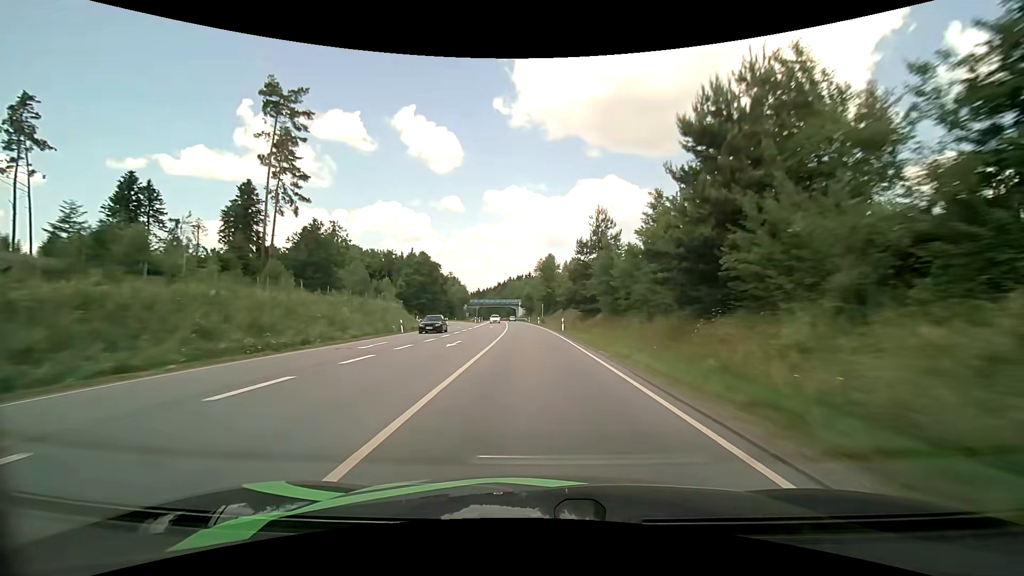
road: primary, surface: asphalt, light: Day
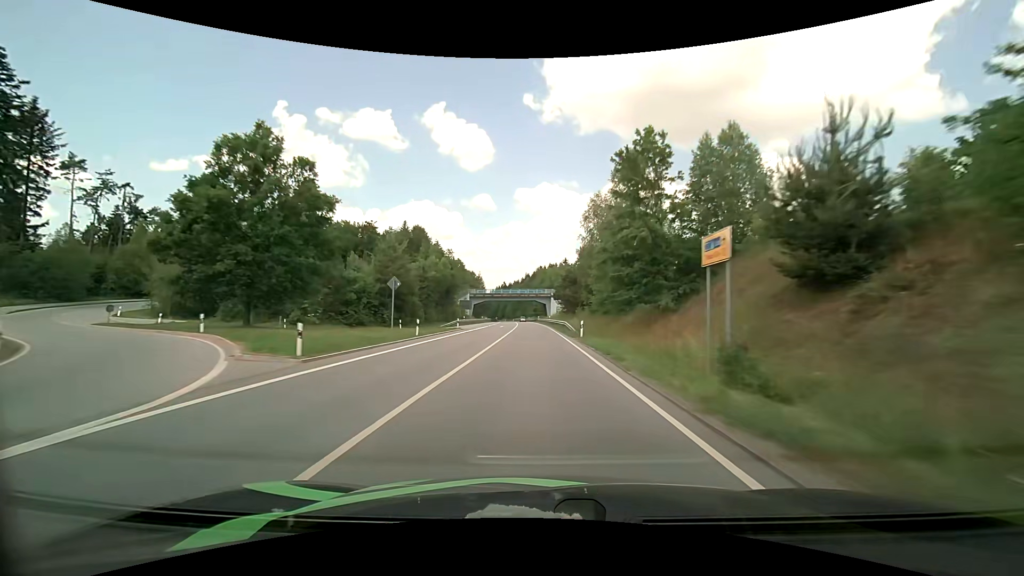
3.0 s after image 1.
(-2.7, +72.1) m; -4°
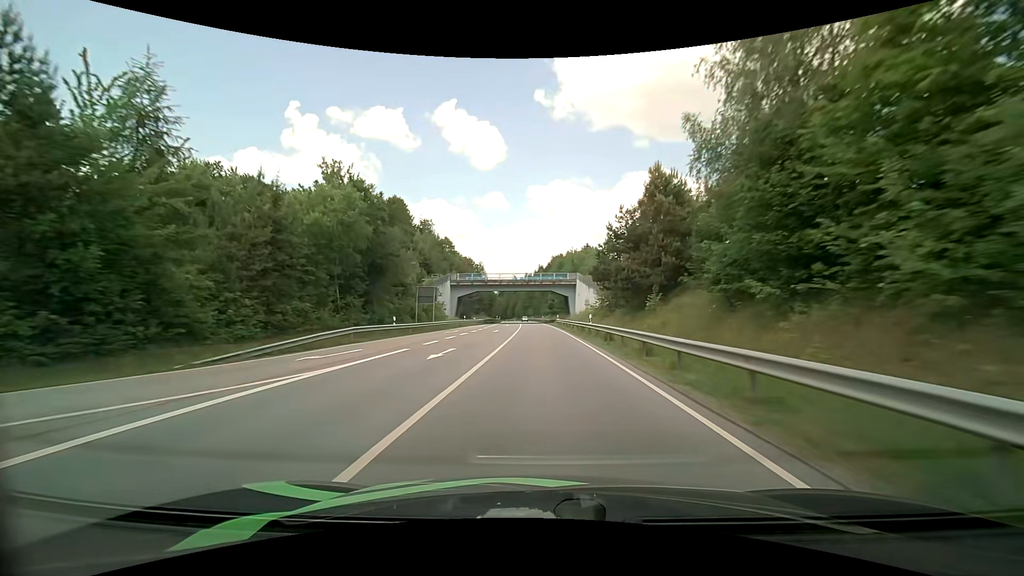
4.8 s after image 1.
(-0.5, +44.1) m; -2°
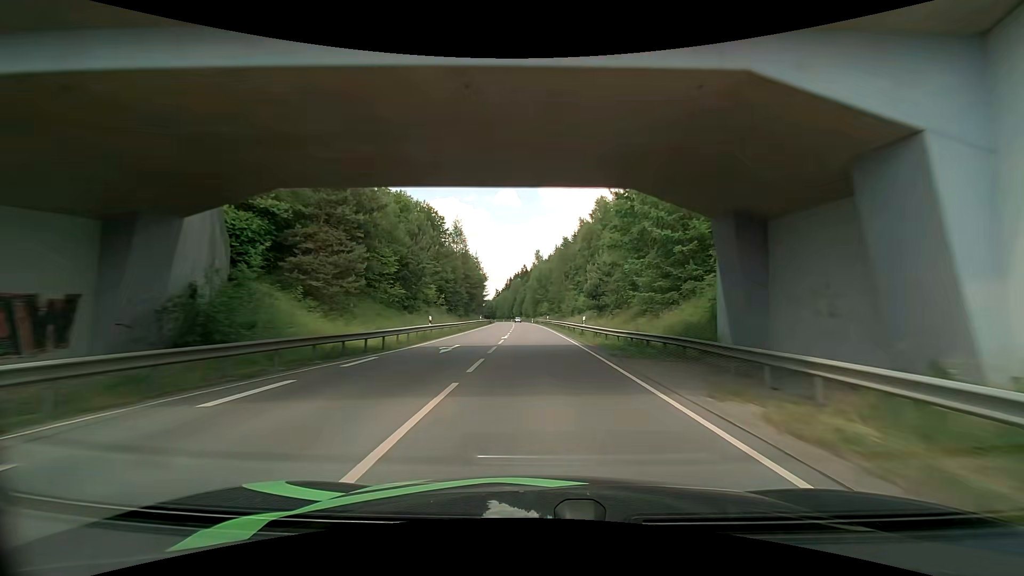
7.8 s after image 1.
(-0.8, +75.5) m; -1°
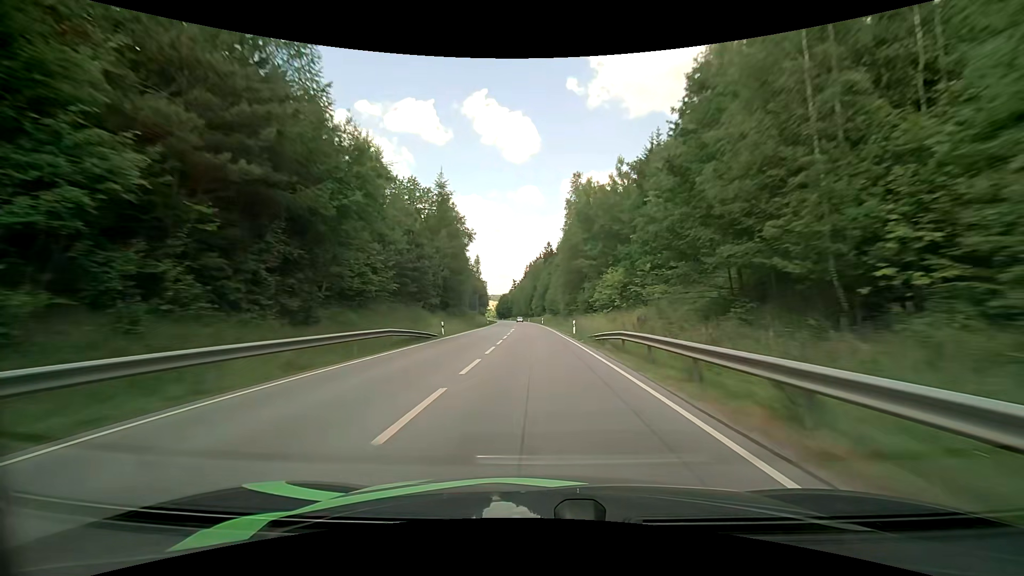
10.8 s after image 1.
(-2.4, +78.6) m; -3°
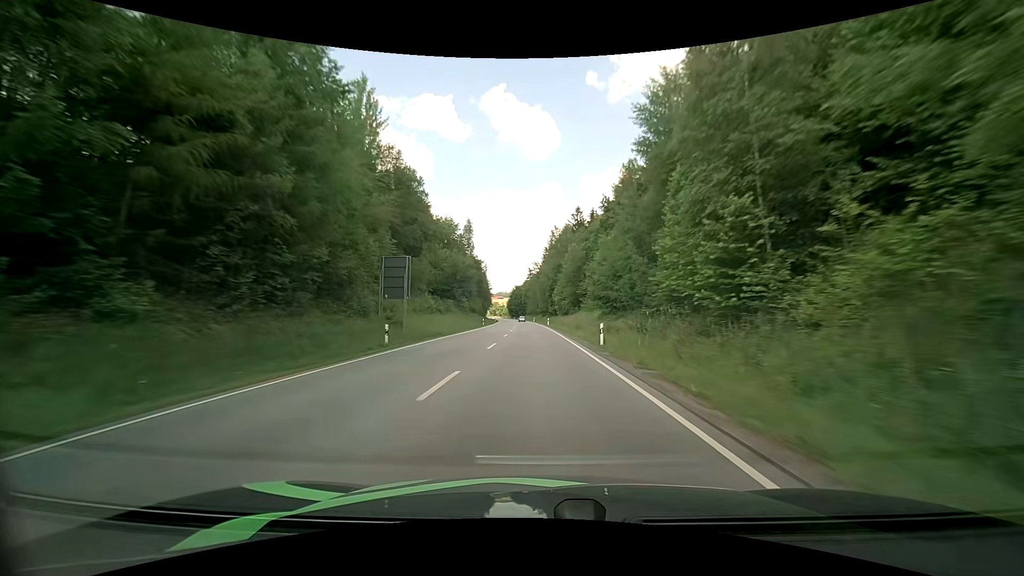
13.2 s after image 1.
(-1.0, +64.6) m; -2°
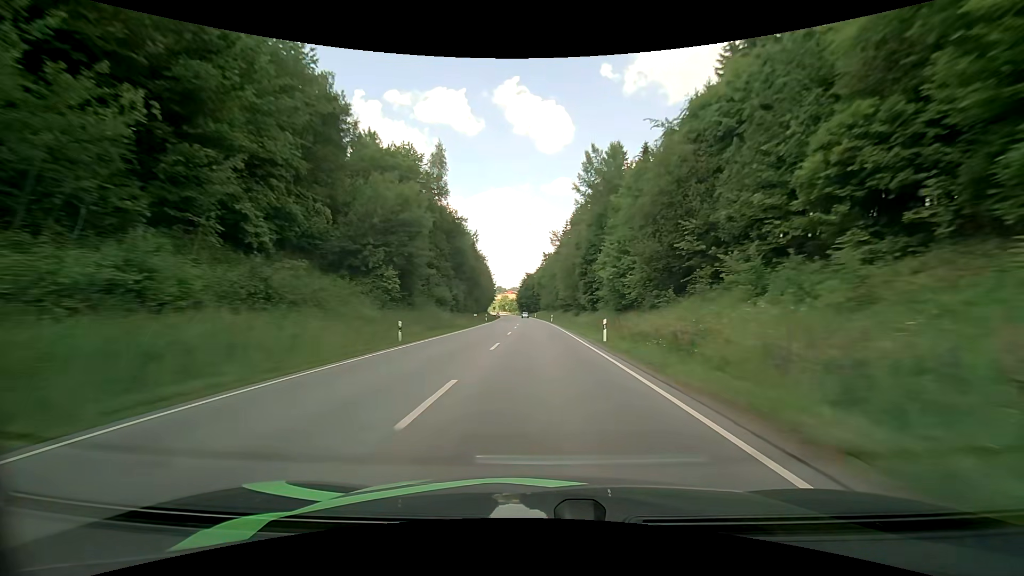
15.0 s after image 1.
(-0.9, +49.4) m; -1°
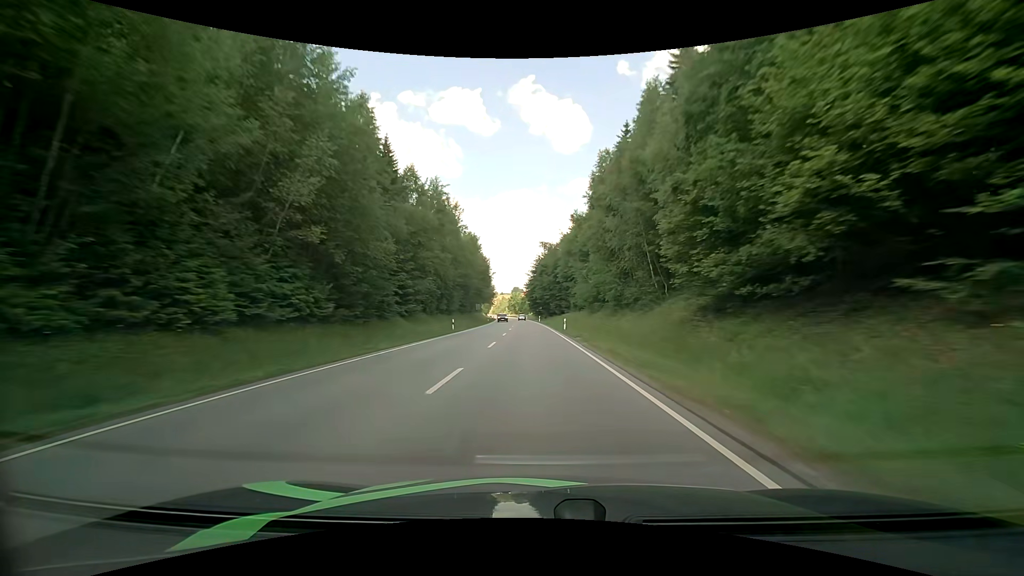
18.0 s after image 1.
(-1.7, +80.1) m; -2°
(0, +10) (0, +20) (0, +30) (-1, +40) (-1, +50) (-1, +60) (-2, +70) (-3, +80) (-3, +90) (-4, +100) m
